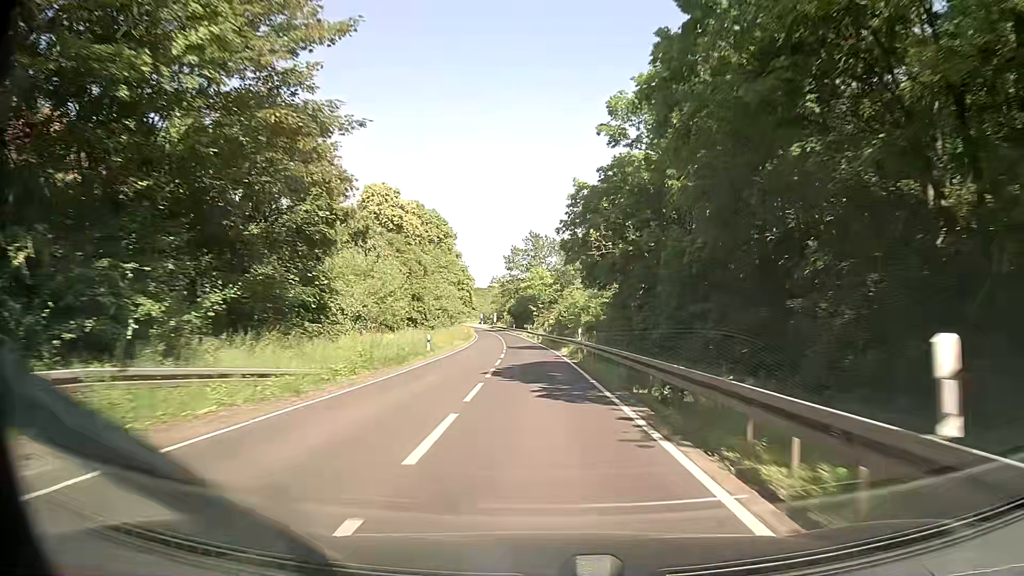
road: secondary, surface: asphalt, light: Day
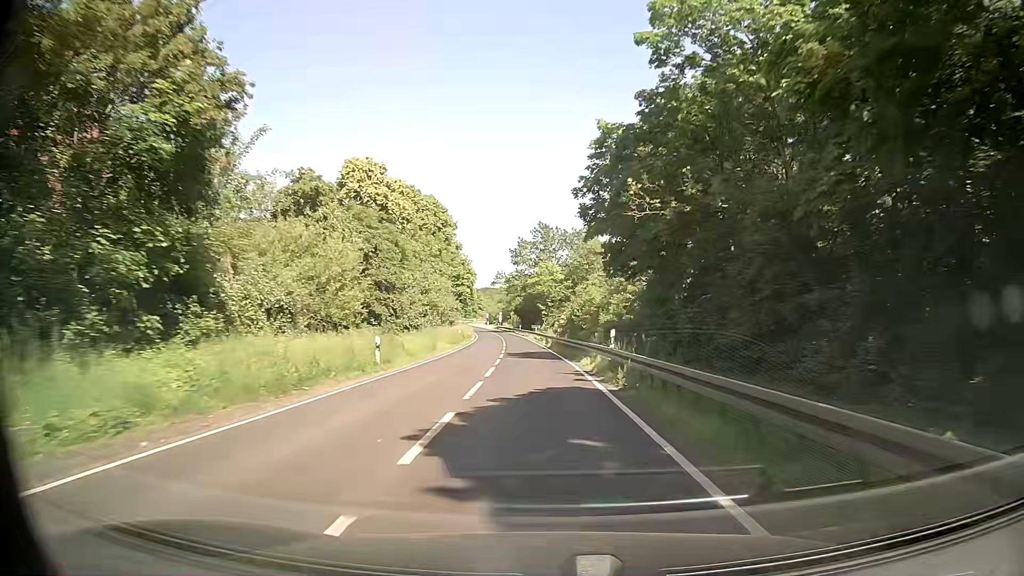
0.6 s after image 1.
(-0.1, +12.0) m; 0°
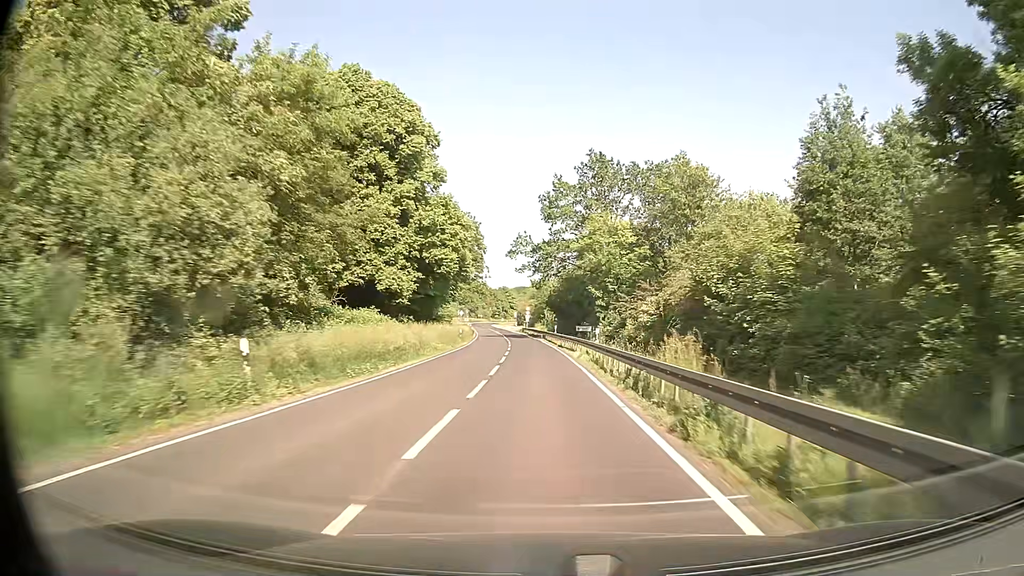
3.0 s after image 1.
(-1.5, +47.9) m; -3°
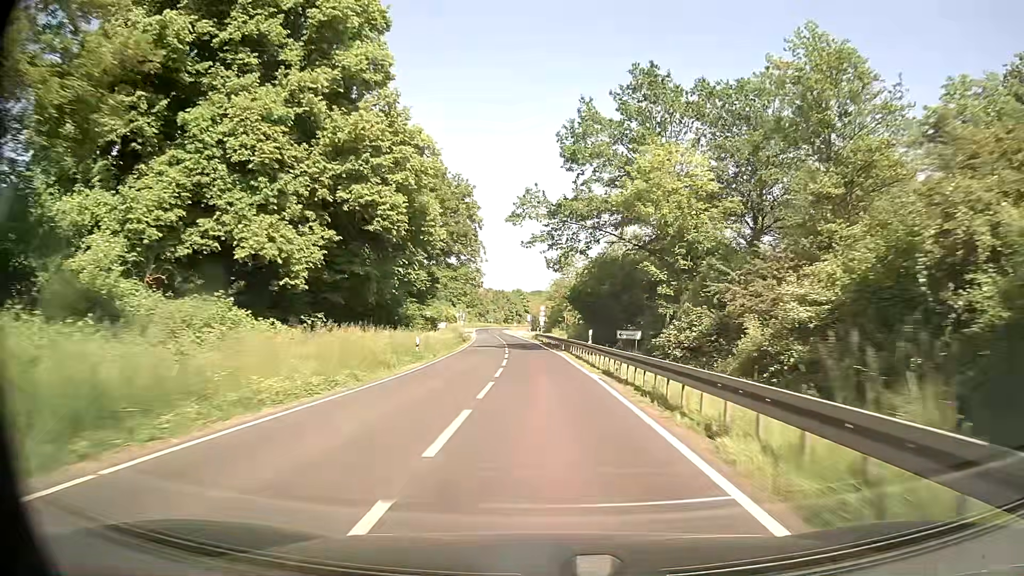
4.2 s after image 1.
(-0.4, +23.9) m; -2°
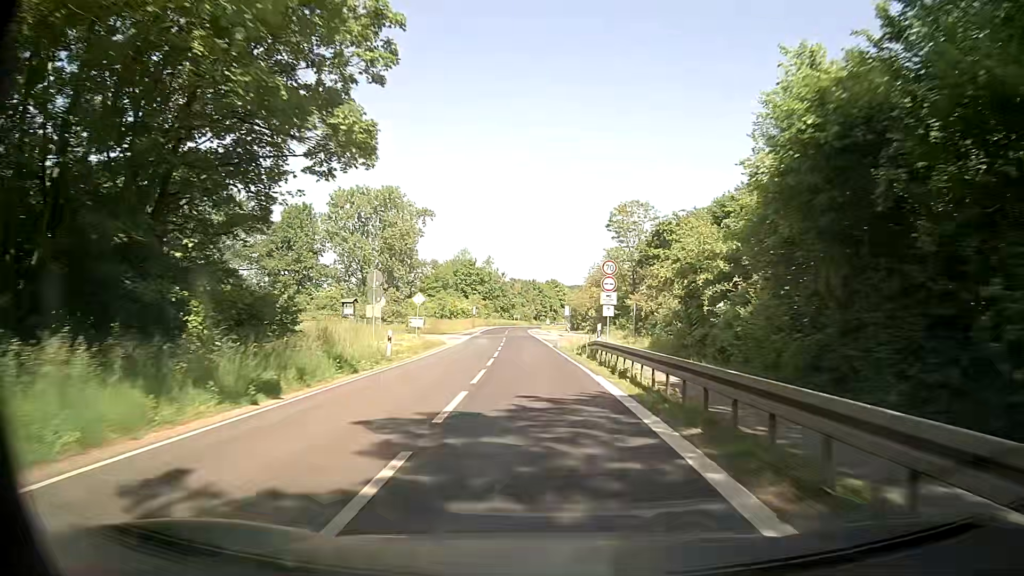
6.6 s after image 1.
(-1.2, +46.1) m; -3°
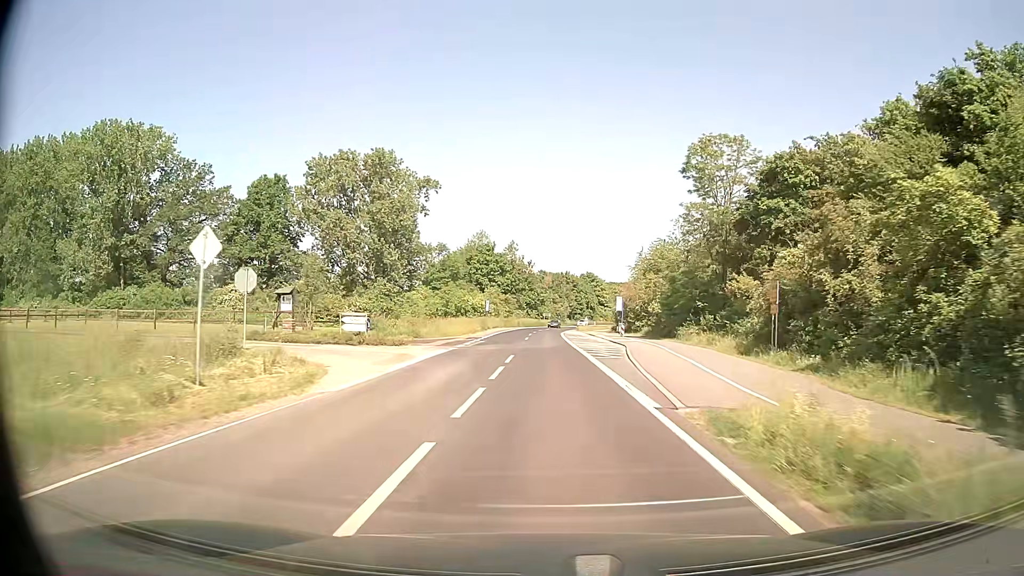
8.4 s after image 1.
(-0.9, +29.0) m; -3°
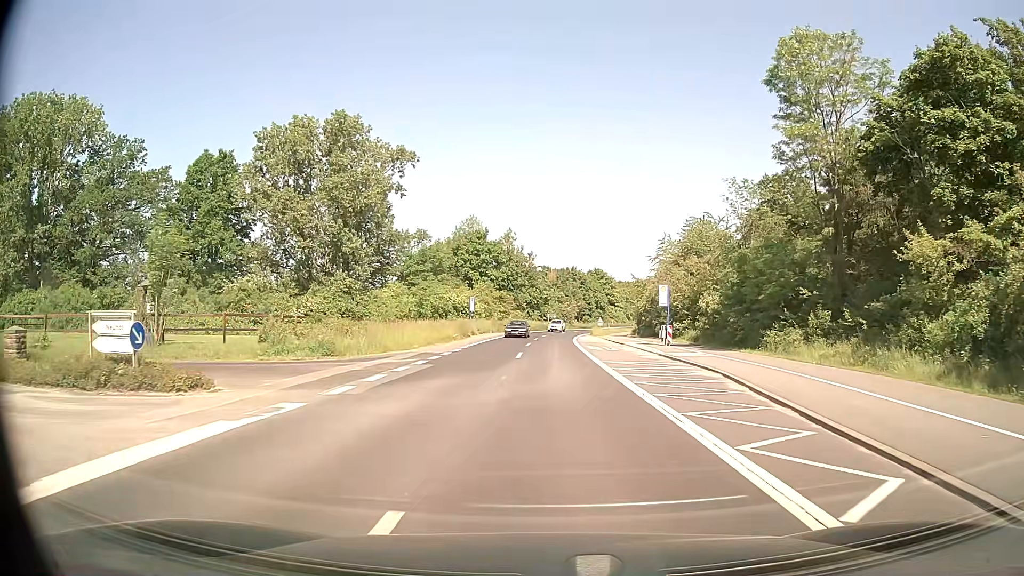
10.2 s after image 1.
(-0.1, +20.1) m; -1°
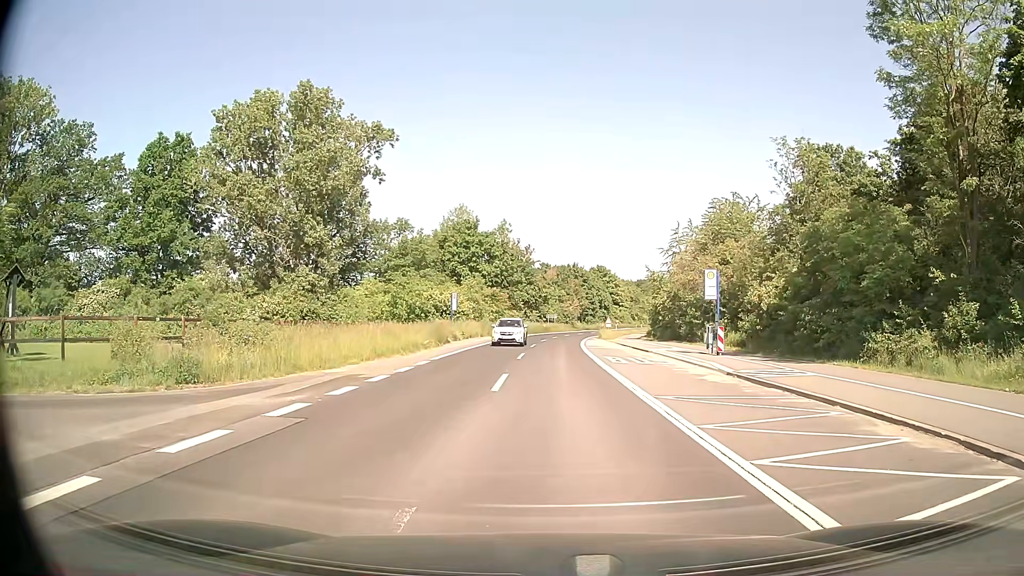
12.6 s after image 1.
(0.0, +10.8) m; +1°
